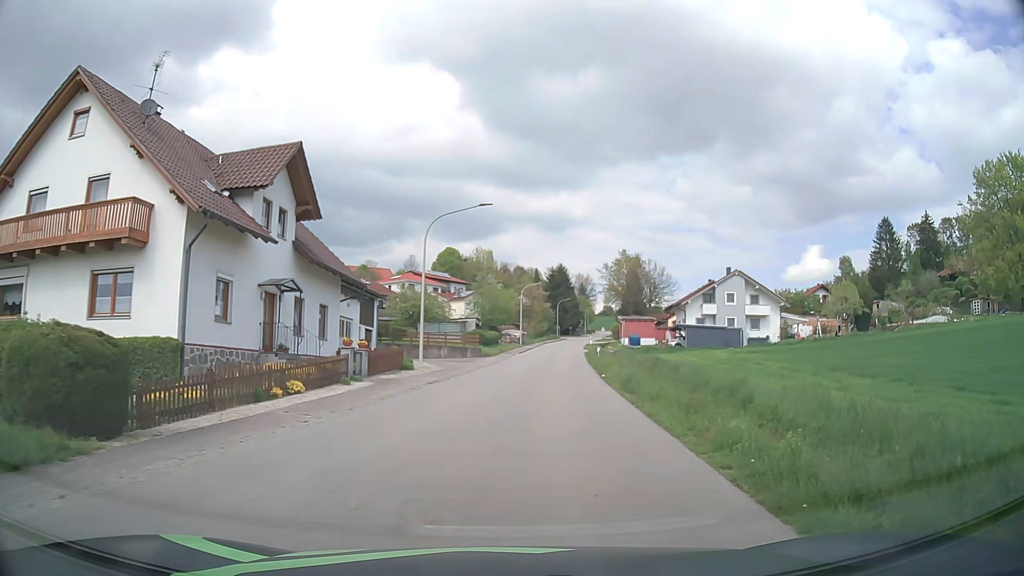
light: Day
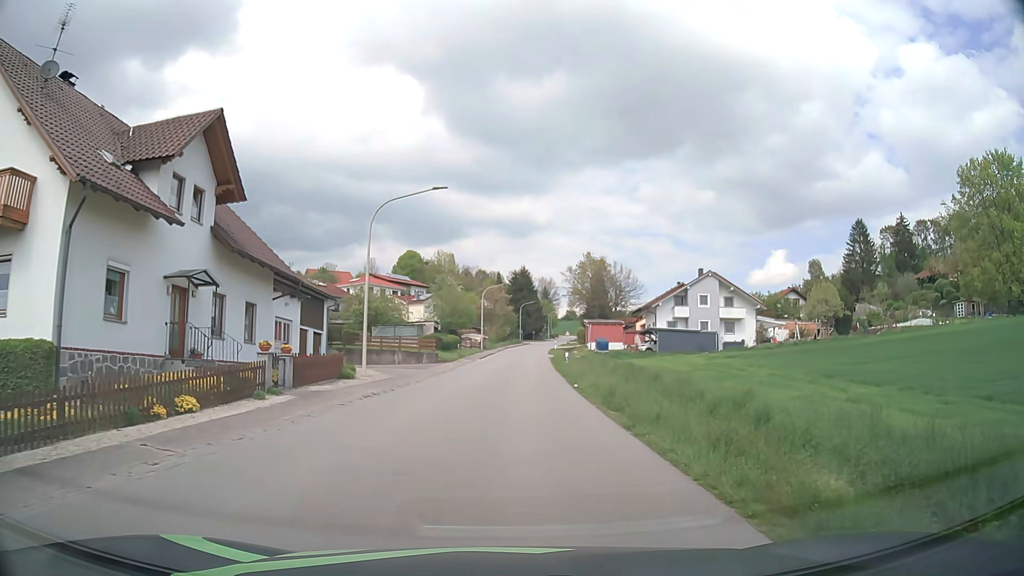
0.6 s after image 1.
(+0.1, +4.2) m; +3°
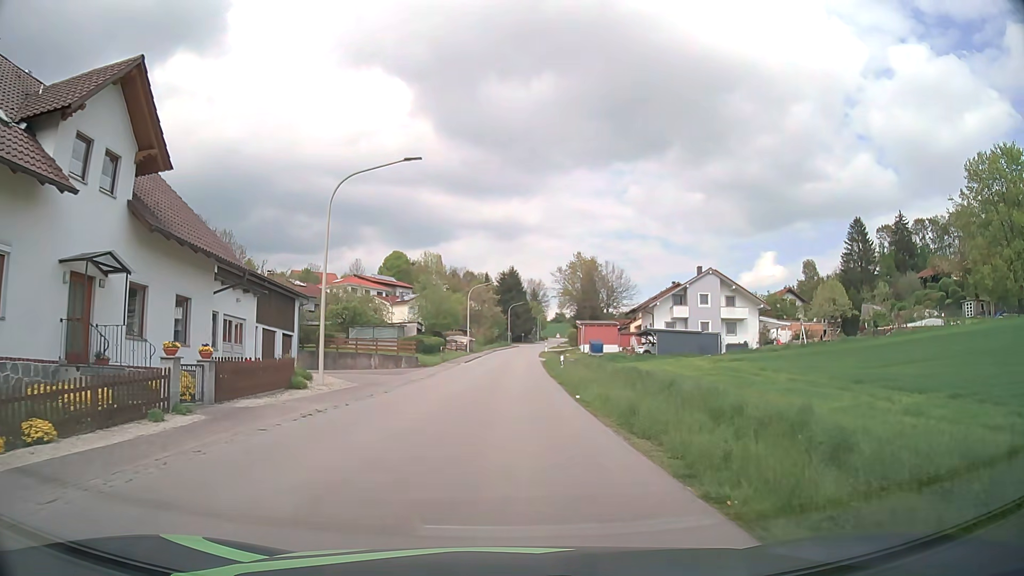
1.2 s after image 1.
(+0.1, +4.6) m; +1°
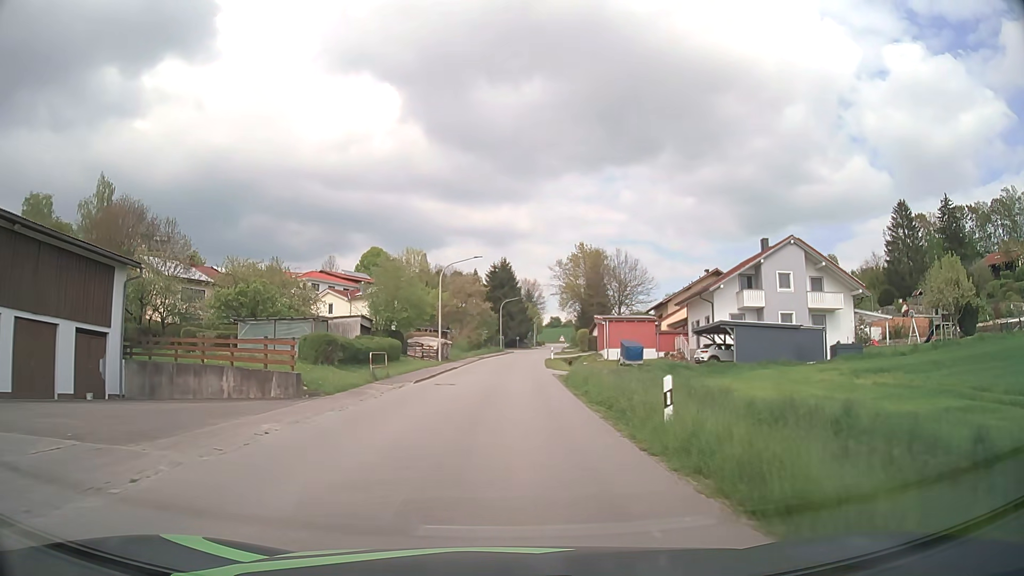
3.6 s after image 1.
(+0.2, +23.3) m; 0°
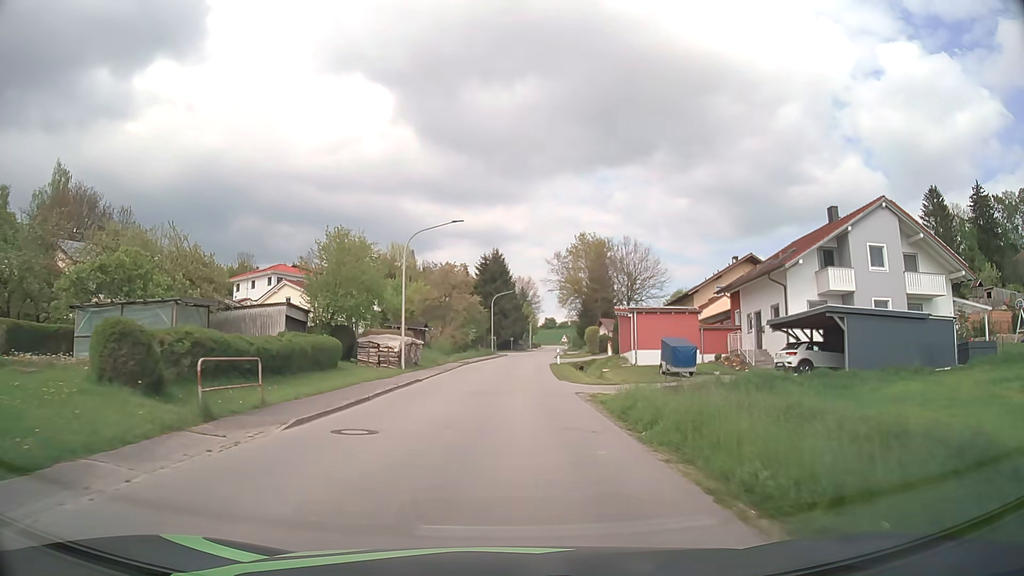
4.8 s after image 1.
(+0.1, +14.3) m; +1°
